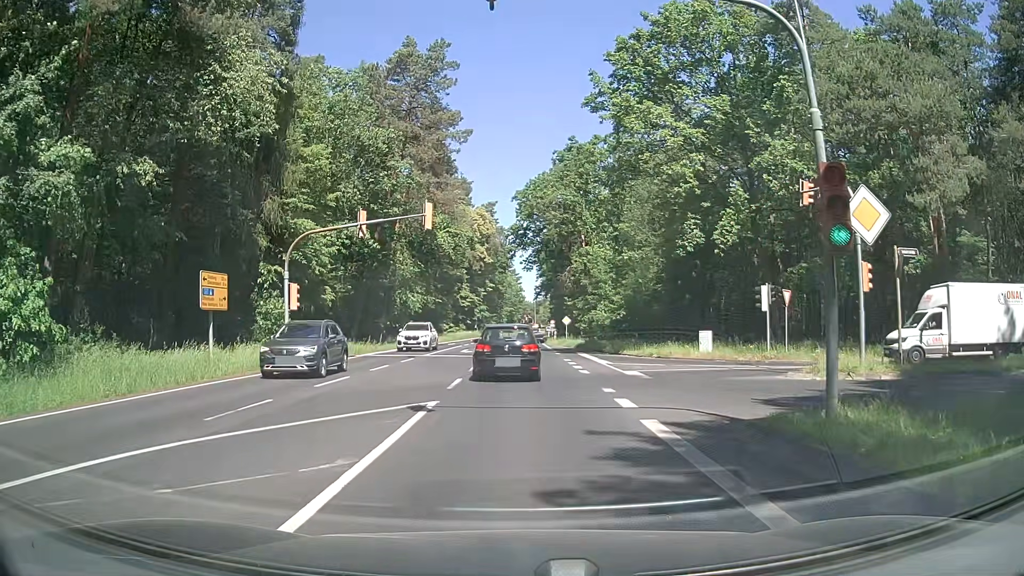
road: secondary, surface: asphalt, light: Day
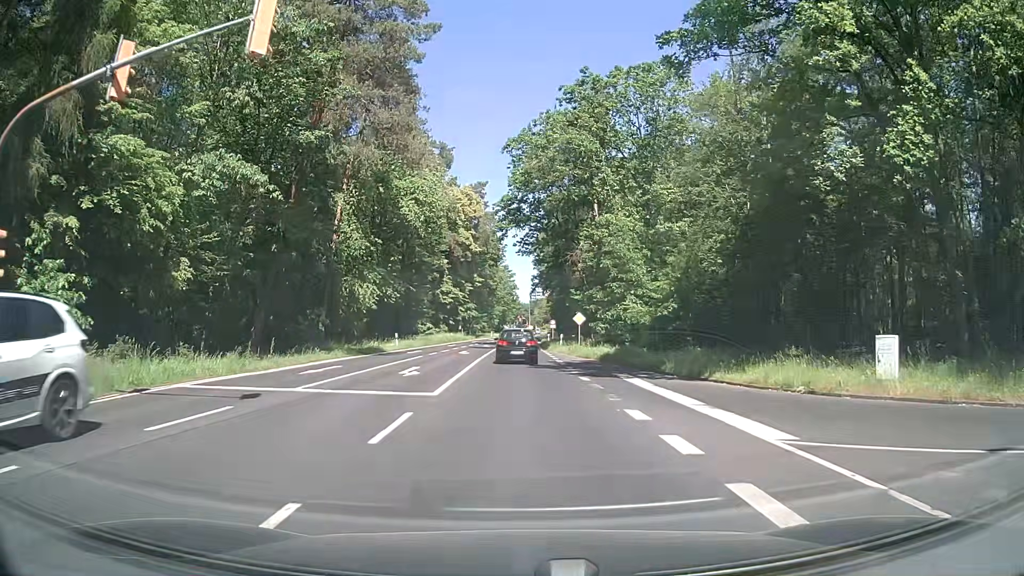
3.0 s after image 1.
(+0.8, +19.8) m; +3°
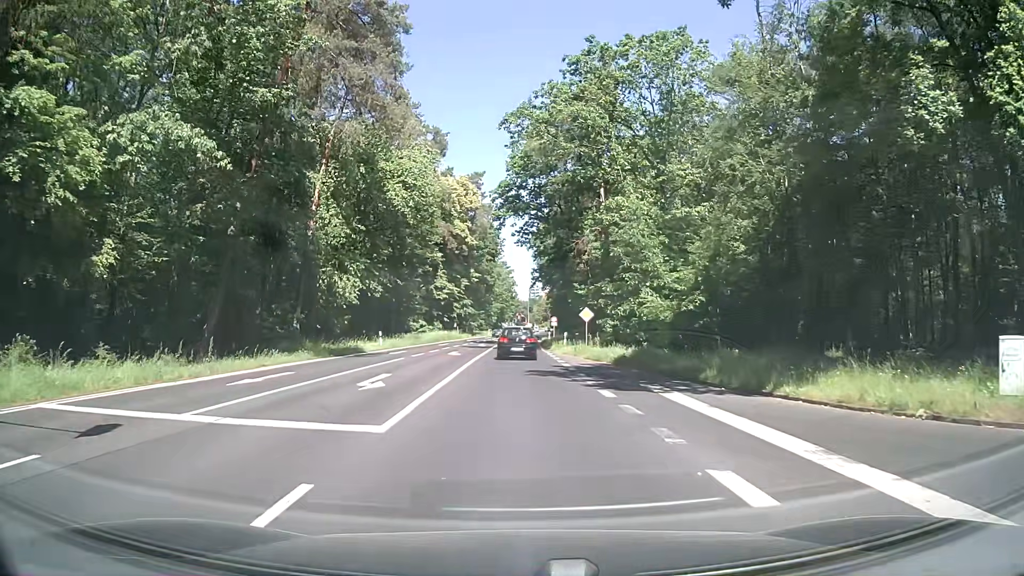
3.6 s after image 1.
(0.0, +5.5) m; -1°
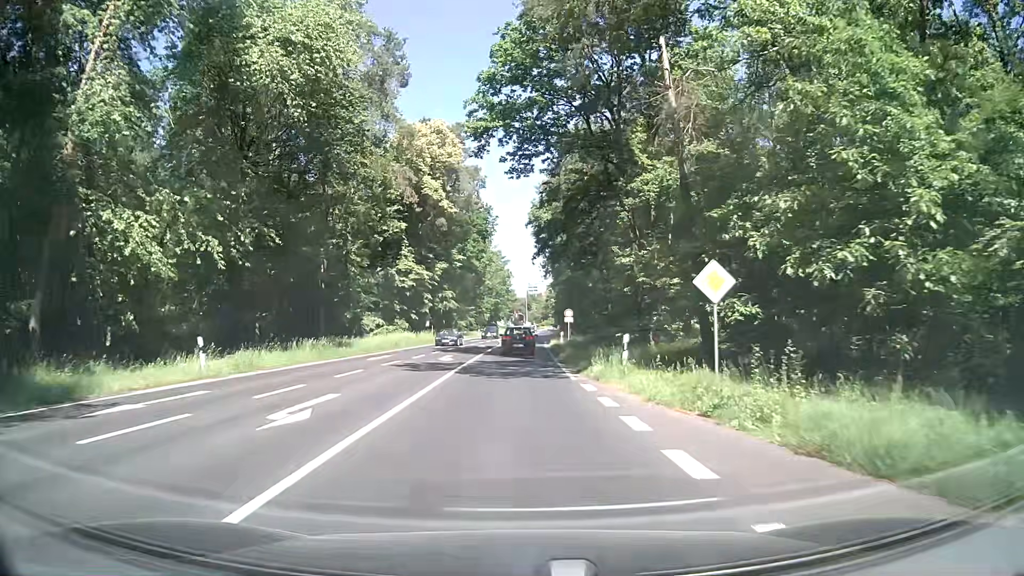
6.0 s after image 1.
(+0.3, +26.1) m; +1°
(0, +10) (0, +20) (0, +30) (0, +40) (0, +50) (0, +60) (+1, +70) (+1, +80) (+2, +90) (+3, +100) m
